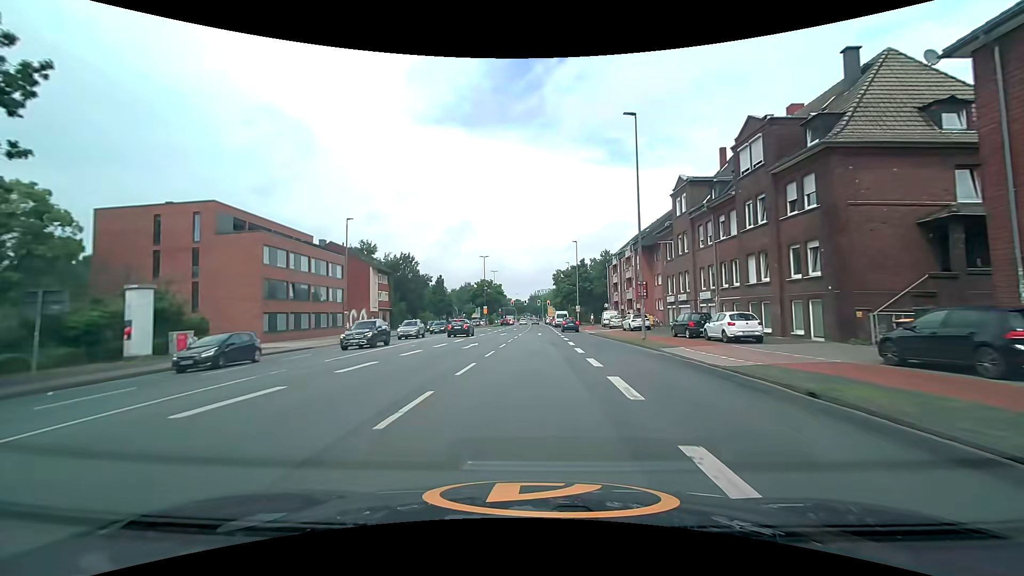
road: primary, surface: asphalt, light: Day
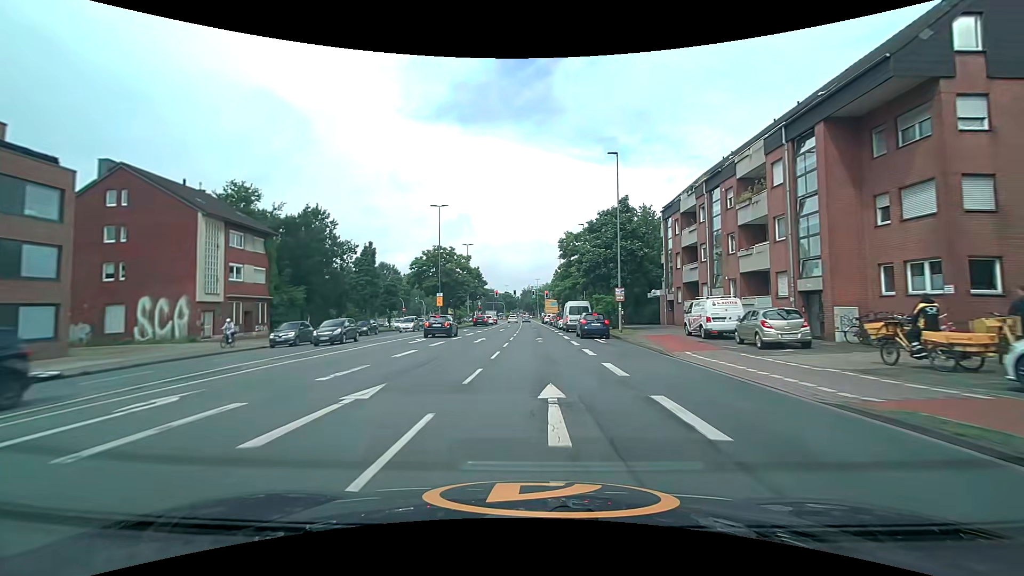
(+0.3, +38.2) m; +1°
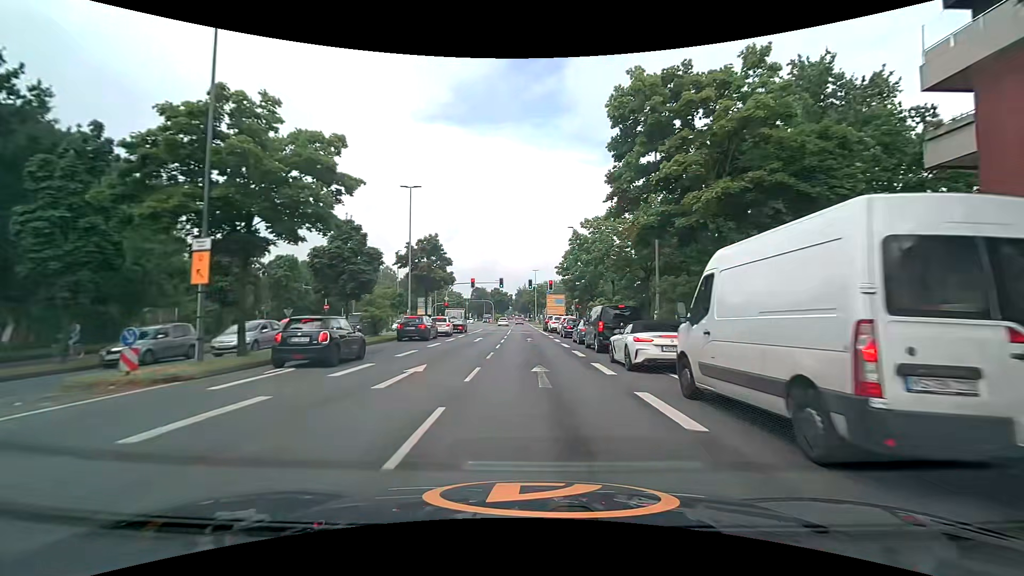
(-0.1, +35.5) m; 0°
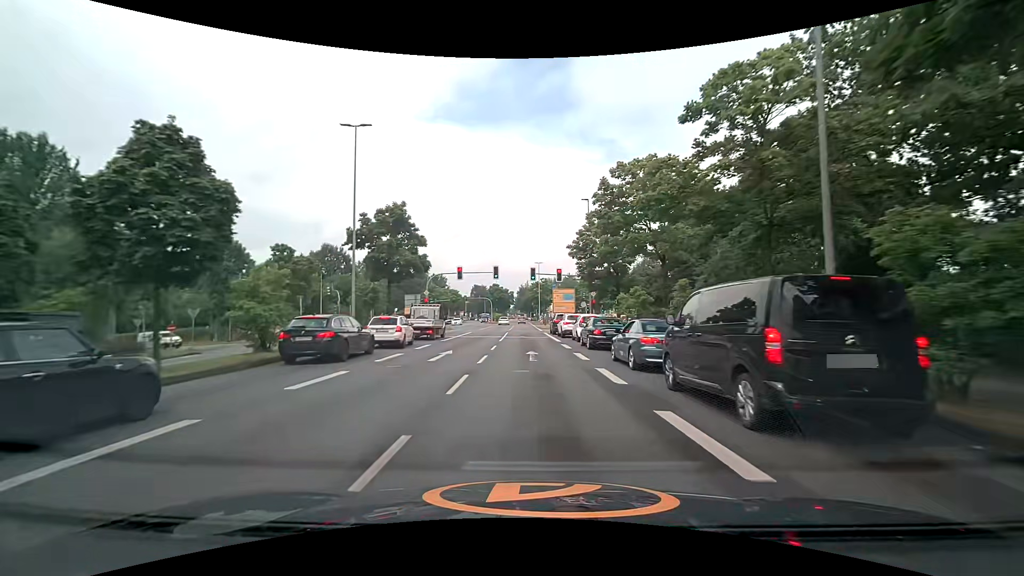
(0.0, +13.7) m; 0°
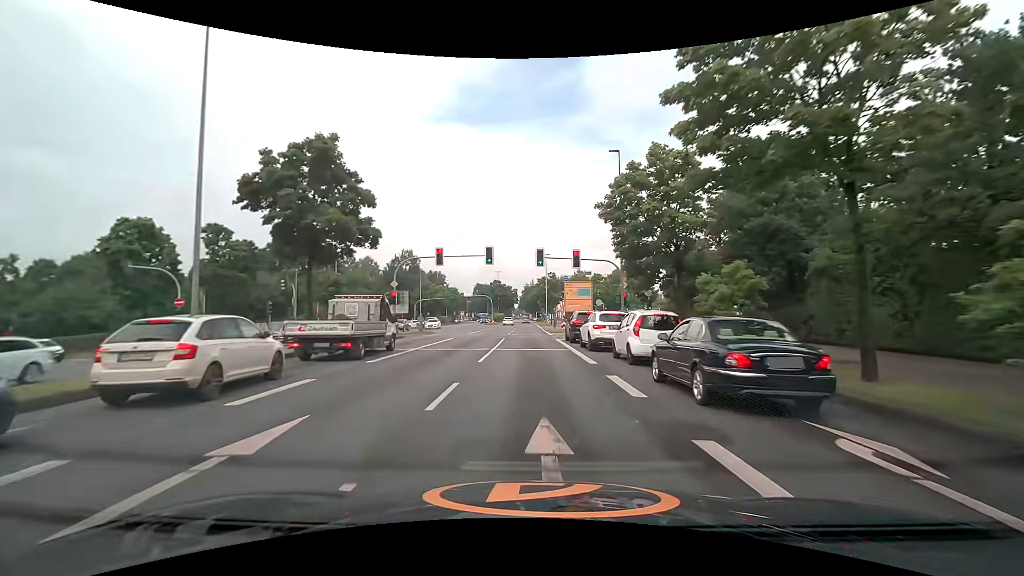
(-0.1, +13.7) m; -1°
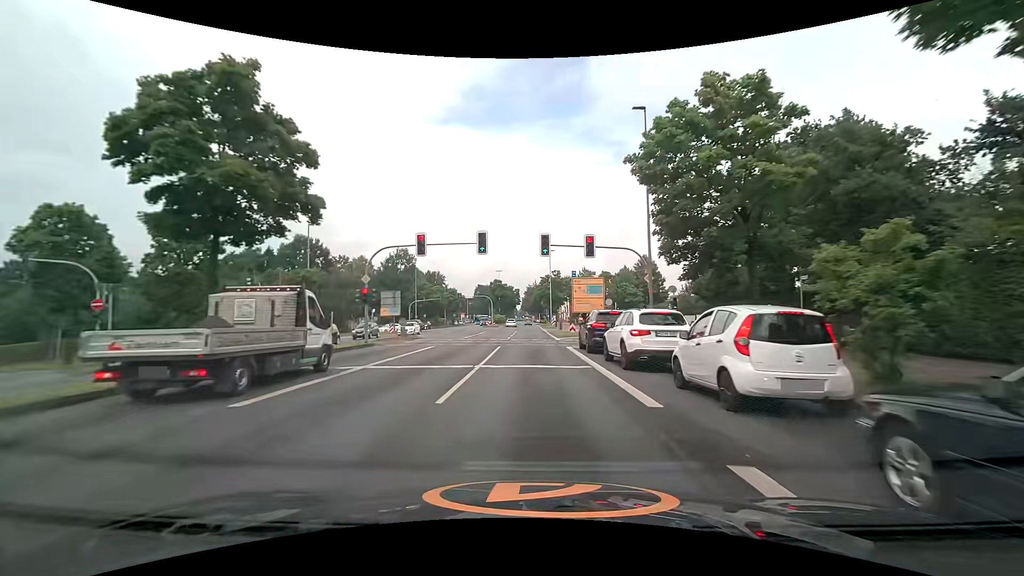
(0.0, +7.0) m; 0°
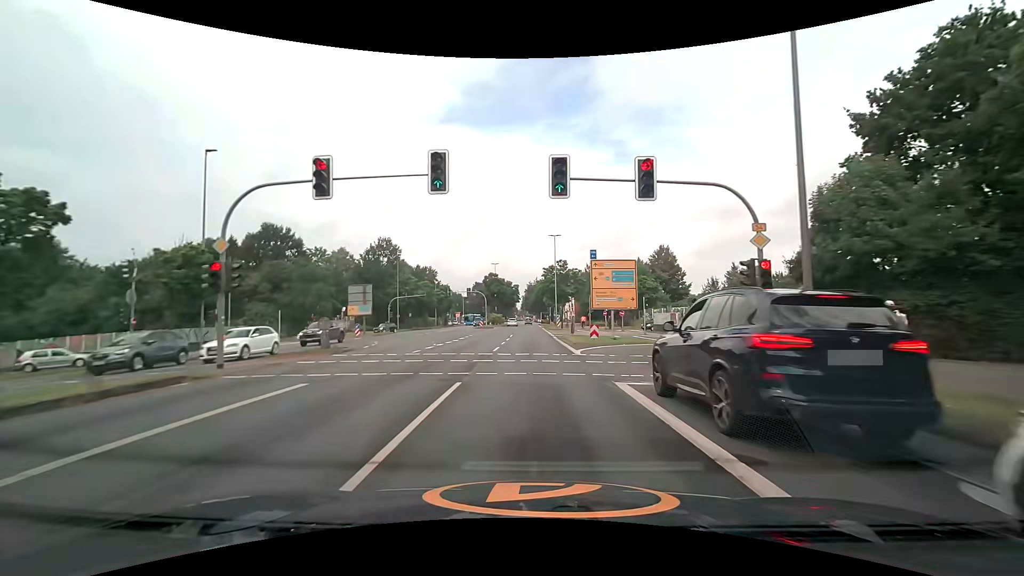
(0.0, +14.2) m; 0°
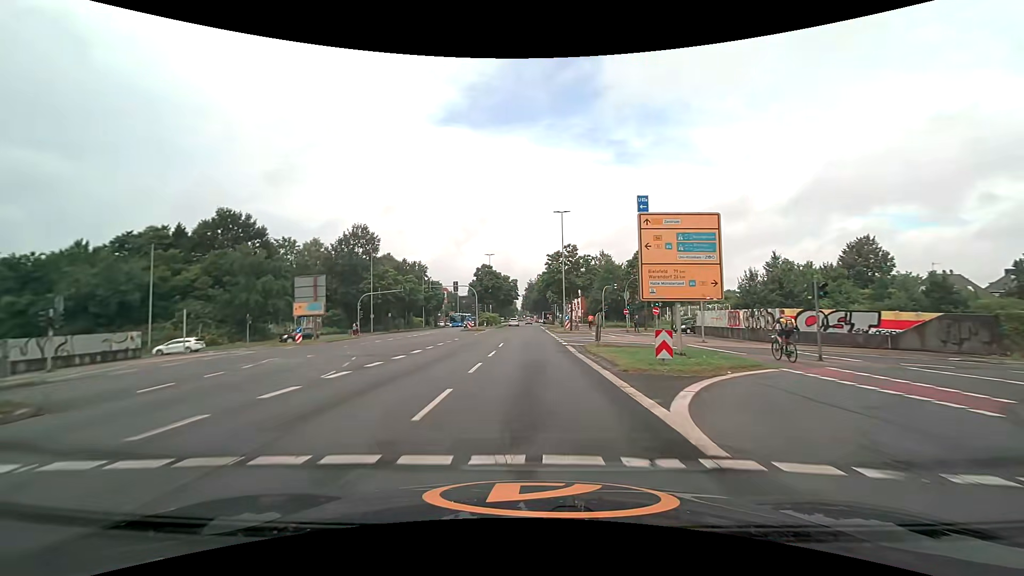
(0.0, +14.6) m; 0°
(0, +10) (0, +20) (0, +30) (0, +40) (0, +50) (0, +60) (0, +70) (0, +80) (0, +90) (0, +100) m
